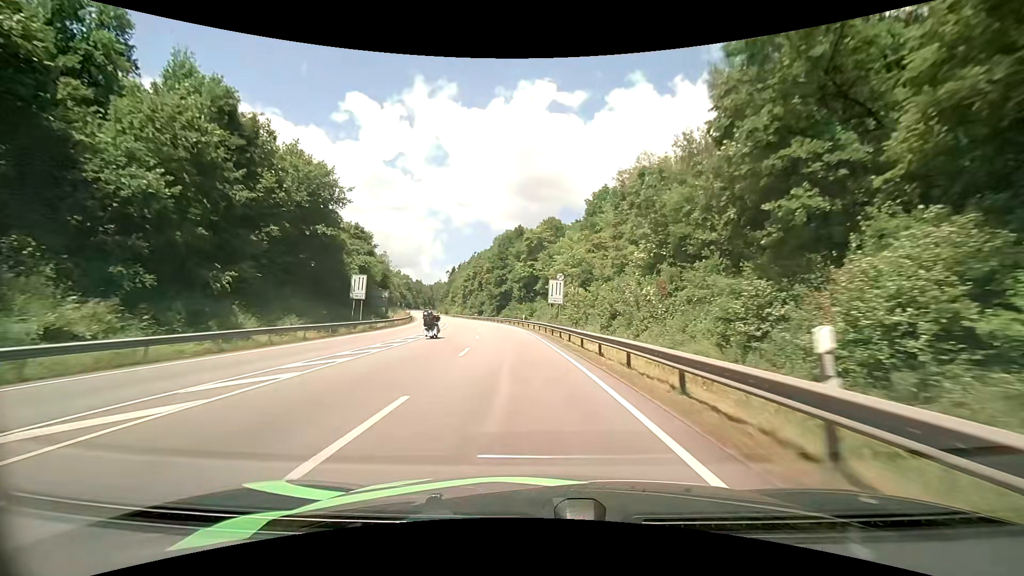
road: primary_link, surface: asphalt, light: Day
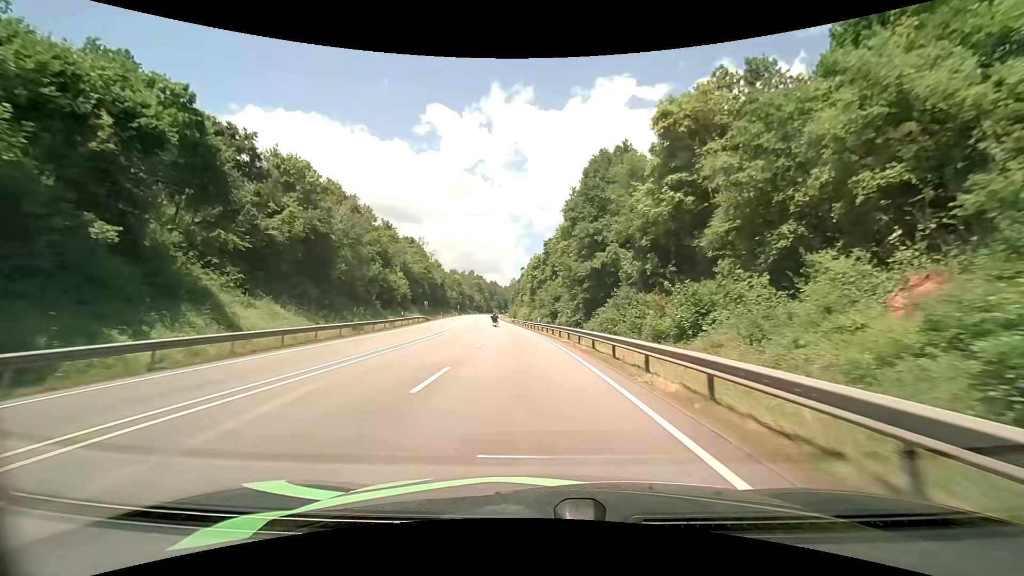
(-4.6, +56.3) m; -9°
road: primary
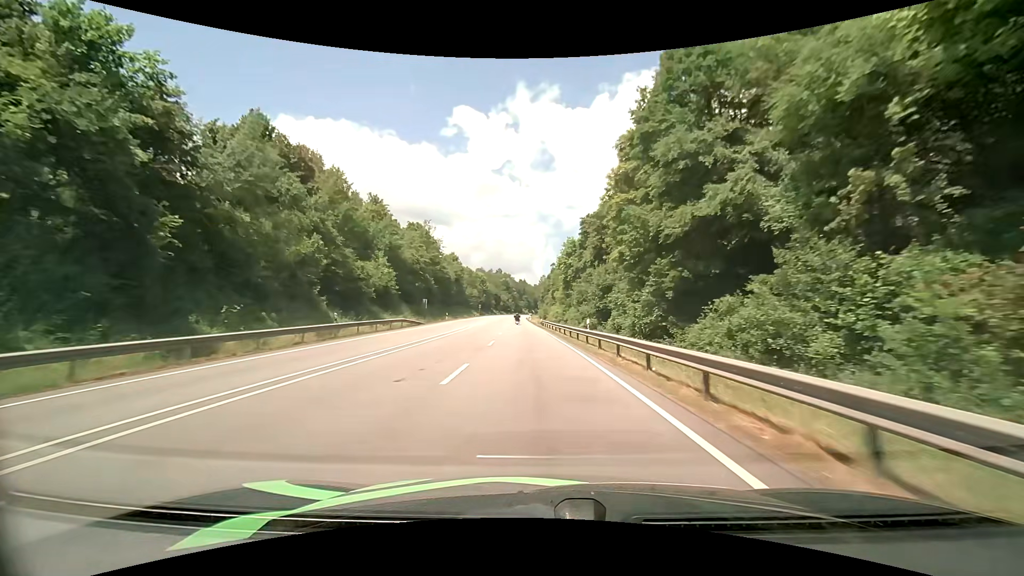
(-0.8, +23.5) m; -4°
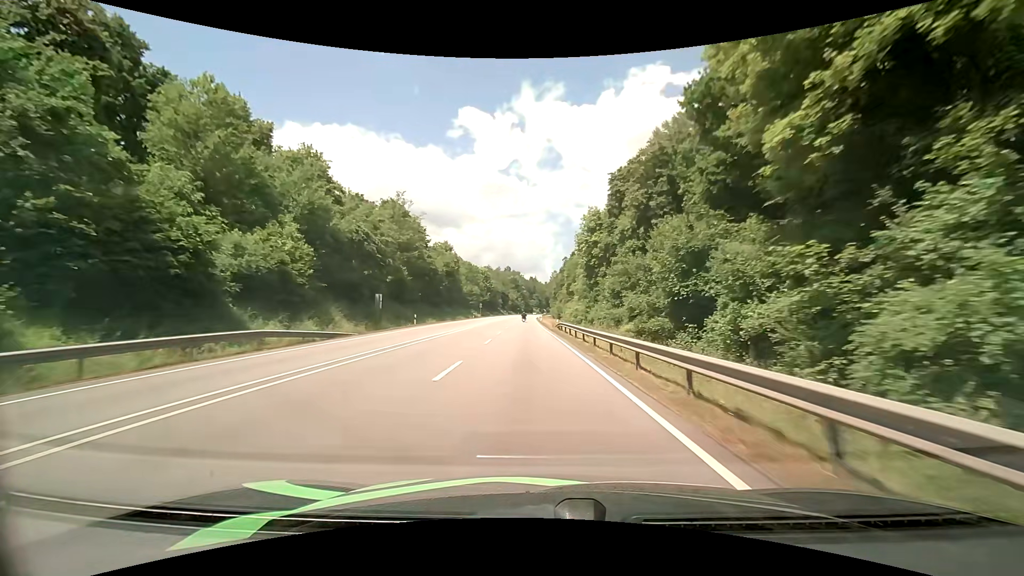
(-0.3, +24.0) m; -1°
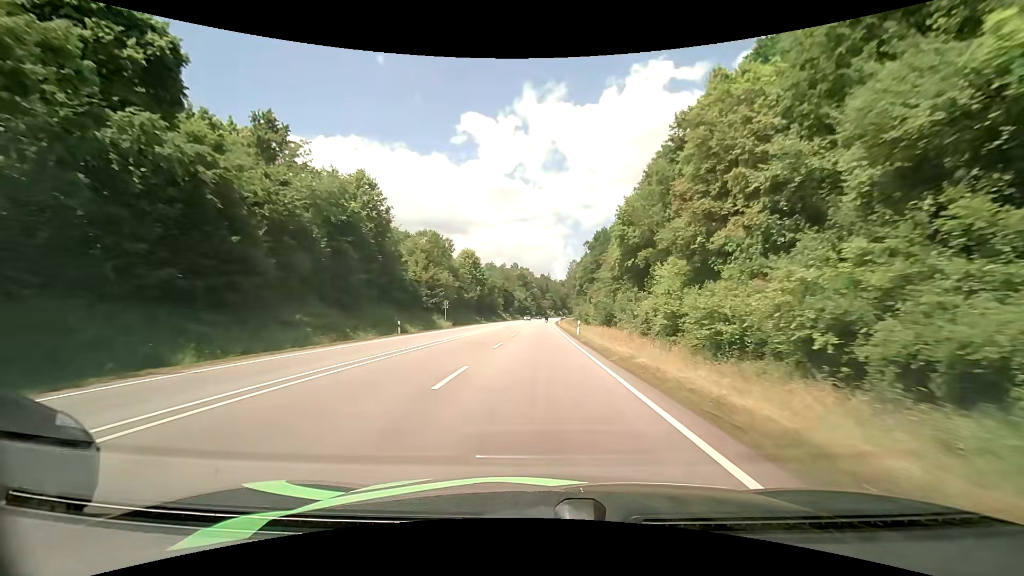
(-1.5, +61.8) m; -2°
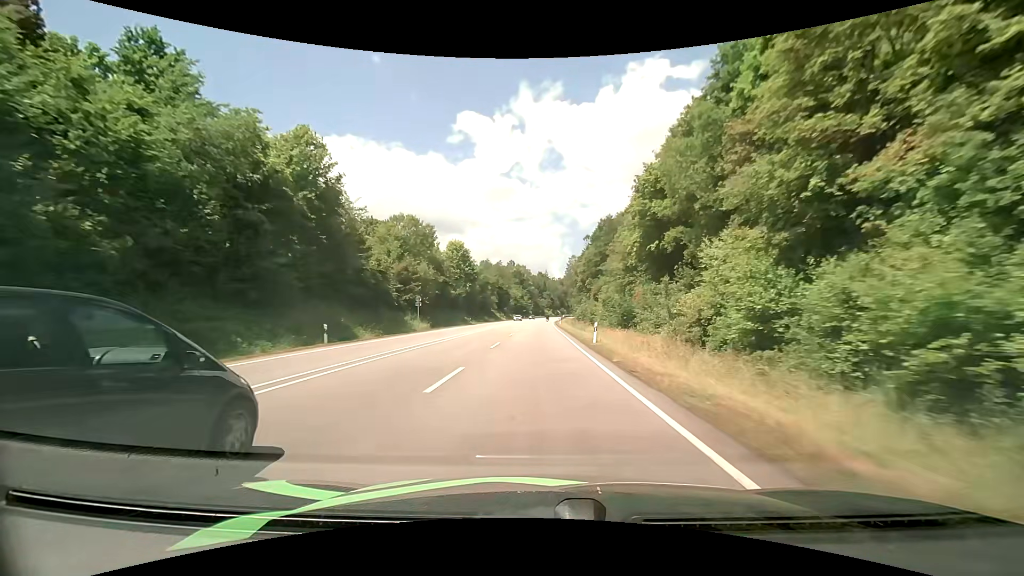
(+0.1, +12.6) m; +1°
(0, +10) (0, +20) (0, +30) (0, +40) (0, +50) (0, +60) (0, +70) (0, +80) (+1, +90) (+1, +100) m
